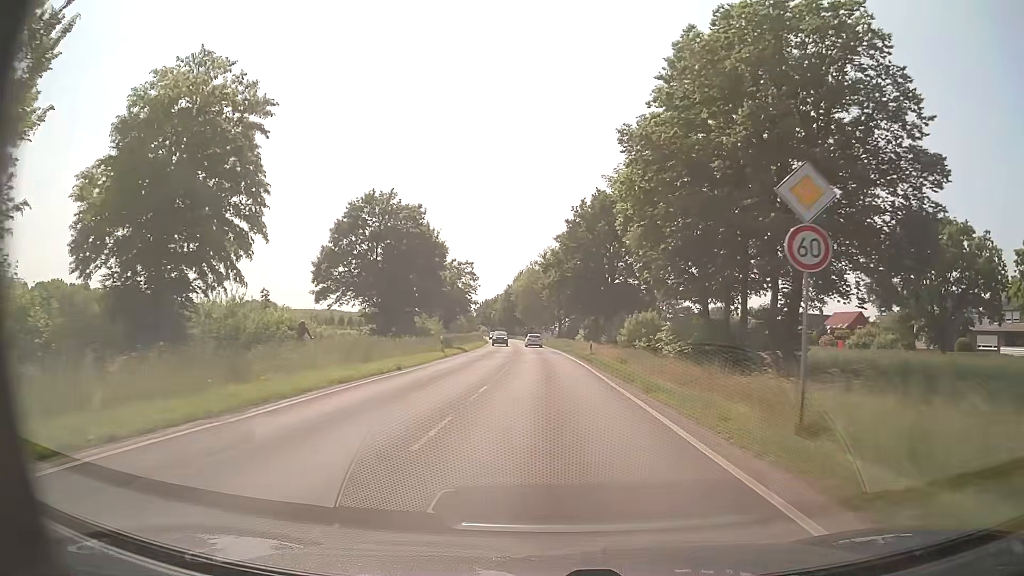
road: secondary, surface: asphalt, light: Day
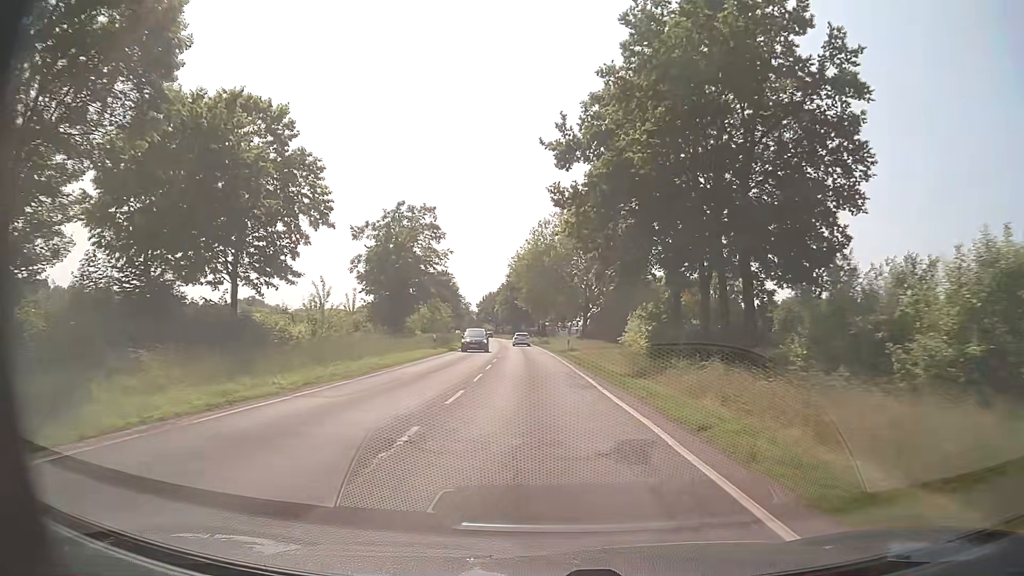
(-0.3, +45.7) m; -1°
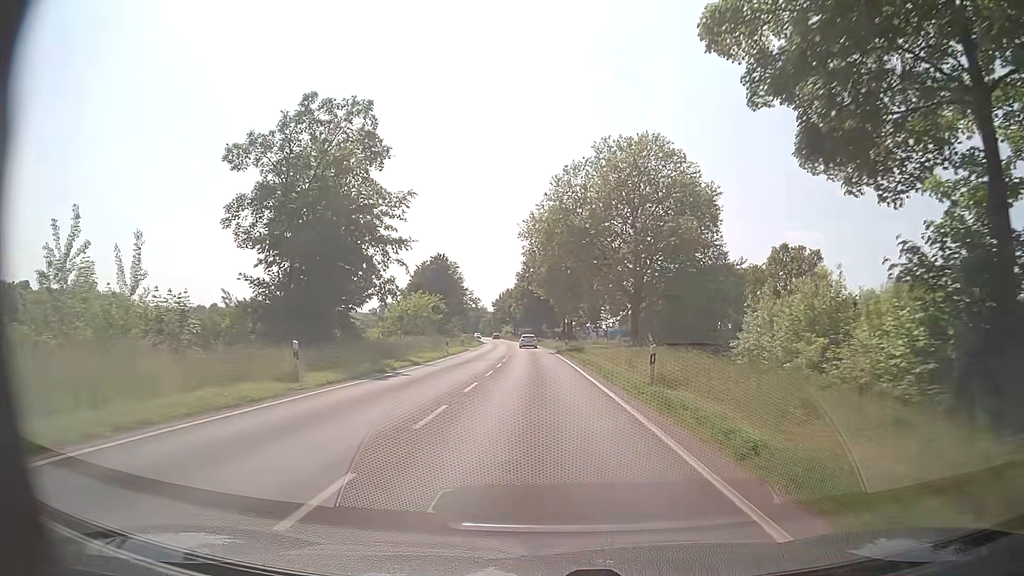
(-0.4, +28.6) m; -1°
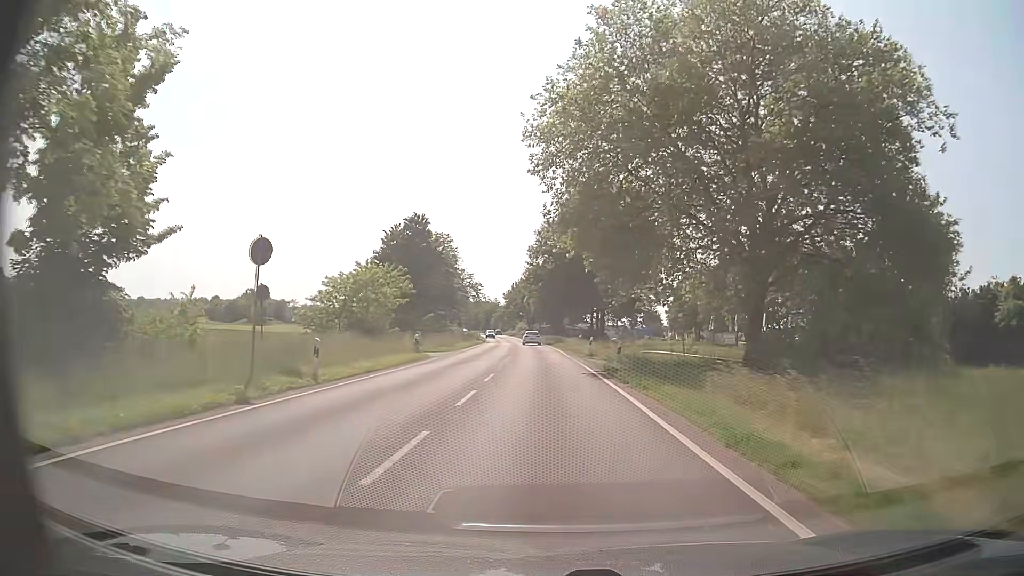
(-0.7, +29.1) m; -2°
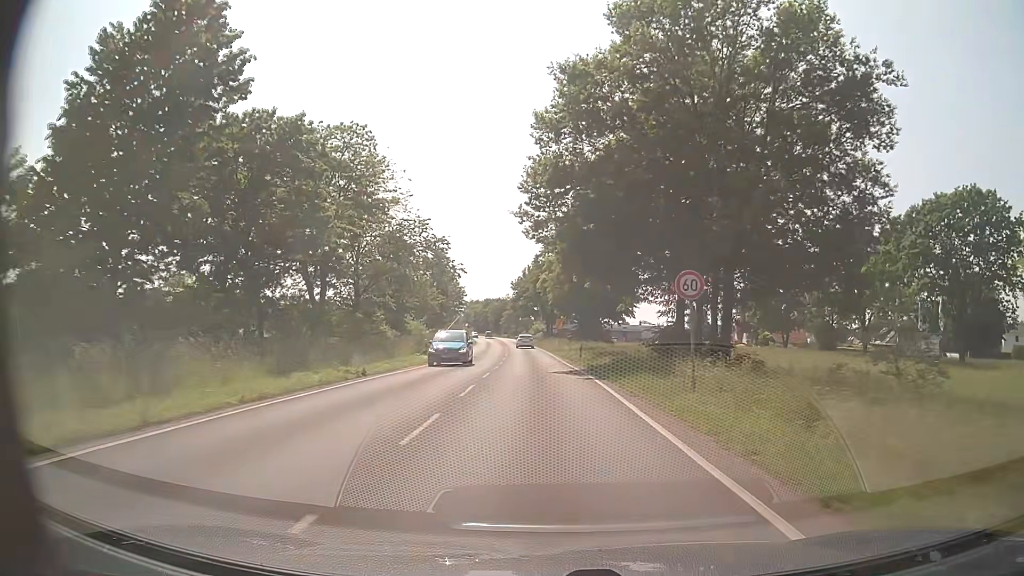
(-0.6, +48.4) m; -2°
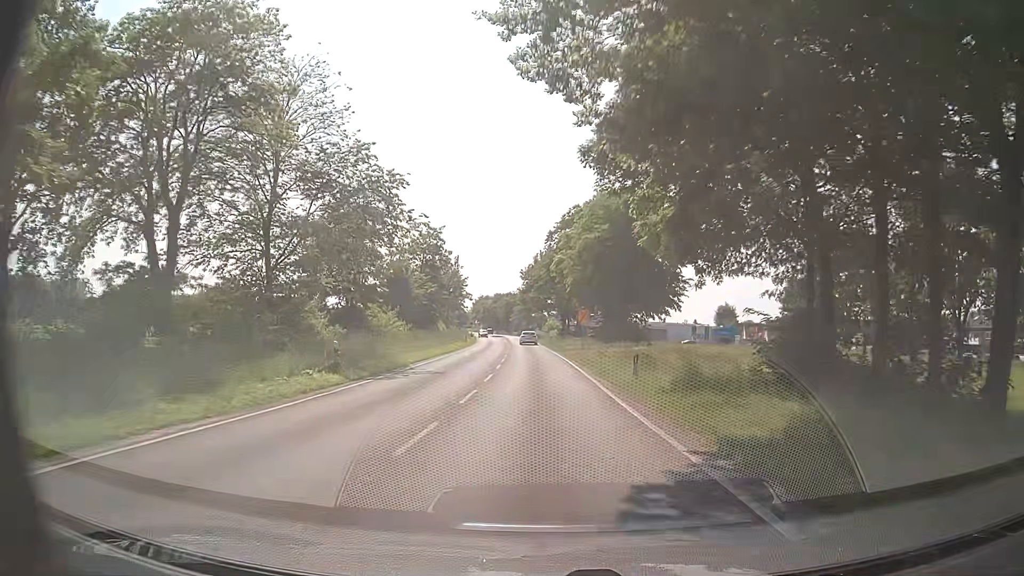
(-0.2, +19.4) m; -1°
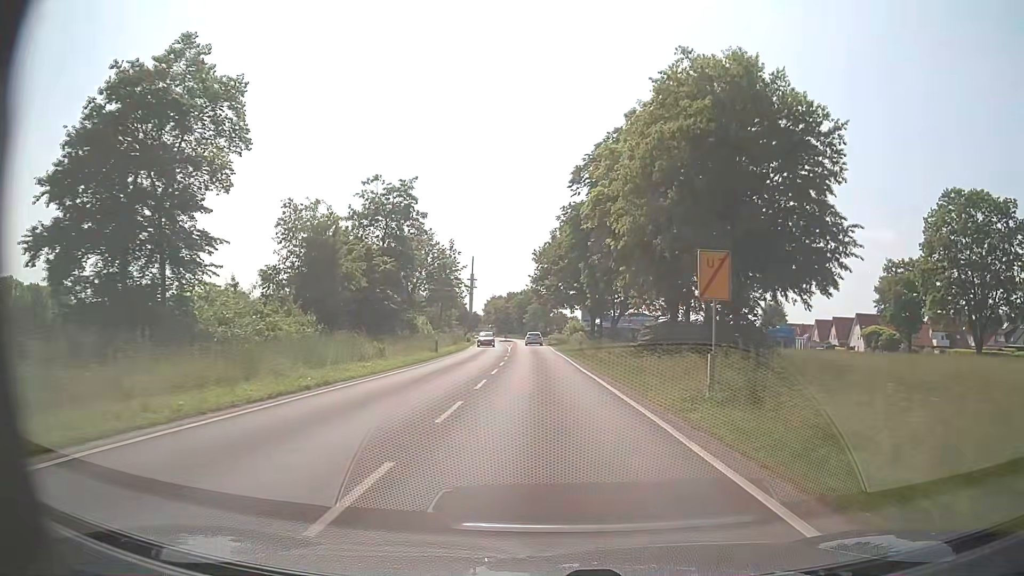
(-0.3, +29.2) m; -1°
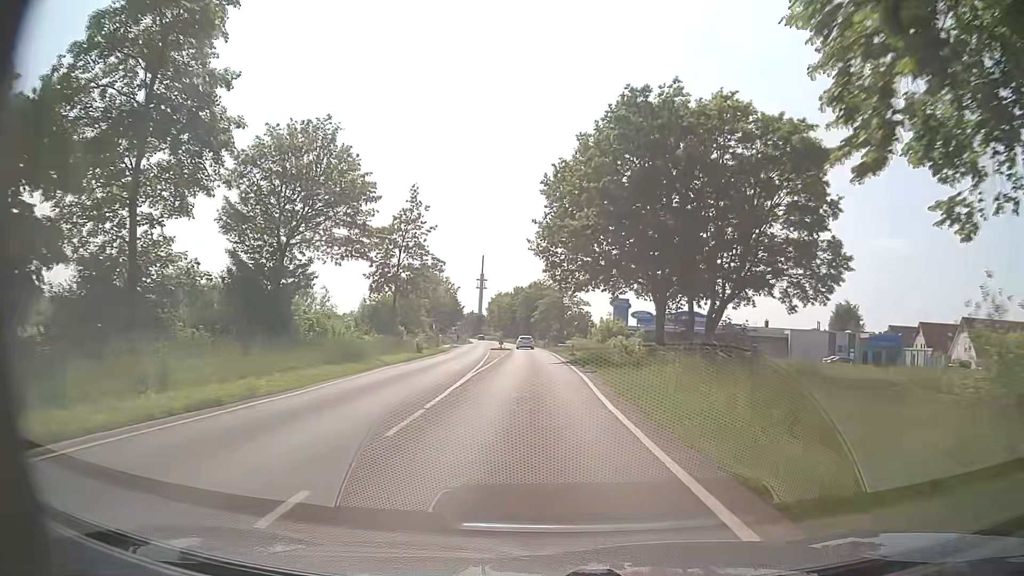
(-0.4, +39.4) m; -1°
(0, +10) (0, +20) (0, +30) (0, +40) (-1, +50) (-1, +60) (-1, +70) (-2, +80) (-3, +90) (-4, +100) m
